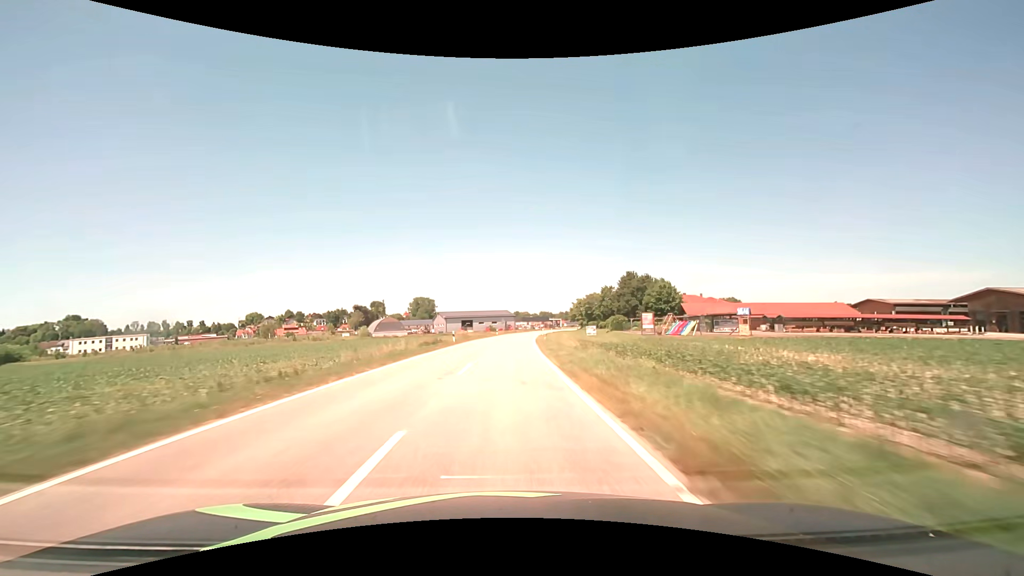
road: tertiary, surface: asphalt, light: Day
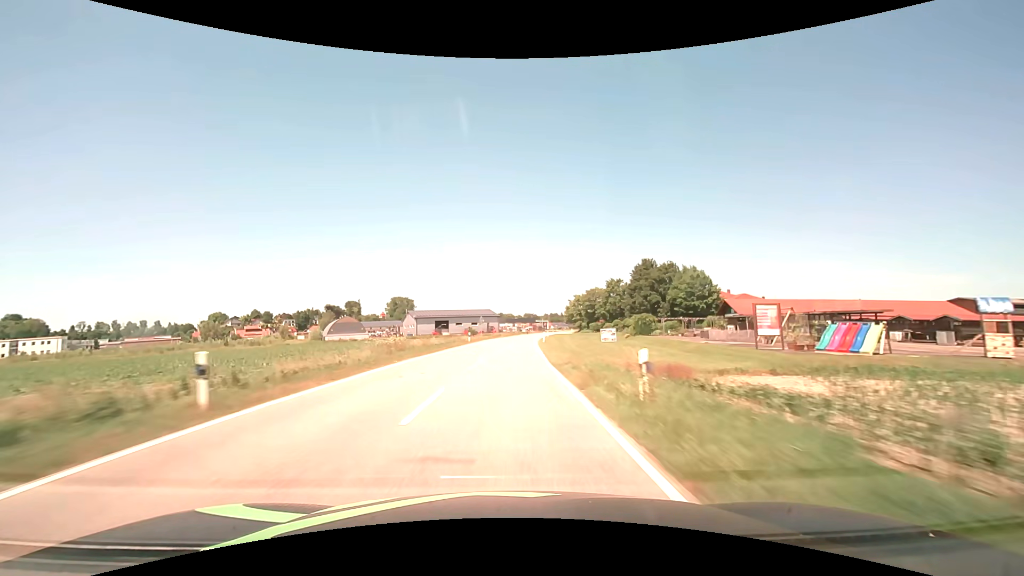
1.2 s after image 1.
(+0.5, +31.6) m; +2°
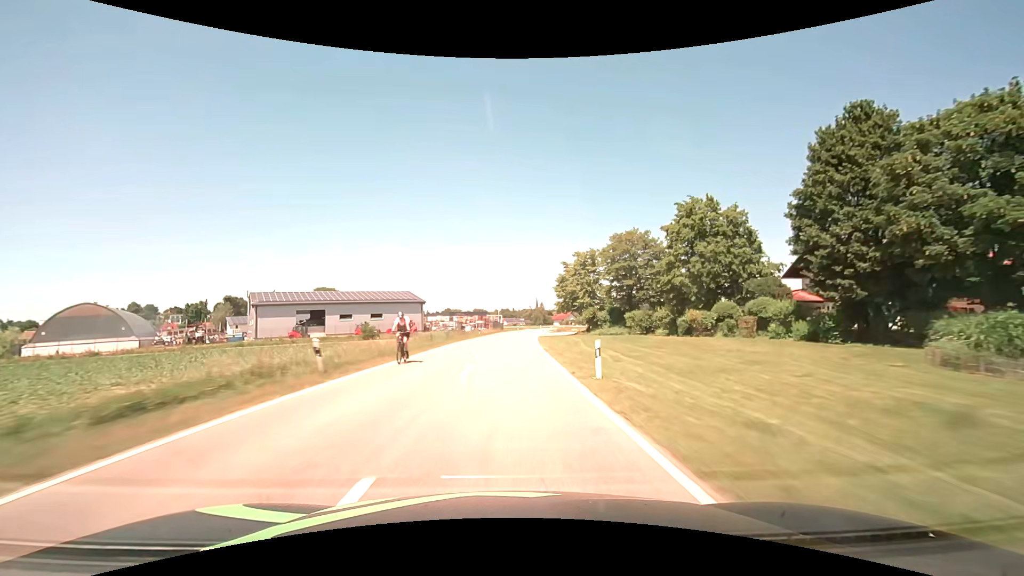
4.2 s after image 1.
(+3.7, +78.9) m; +6°
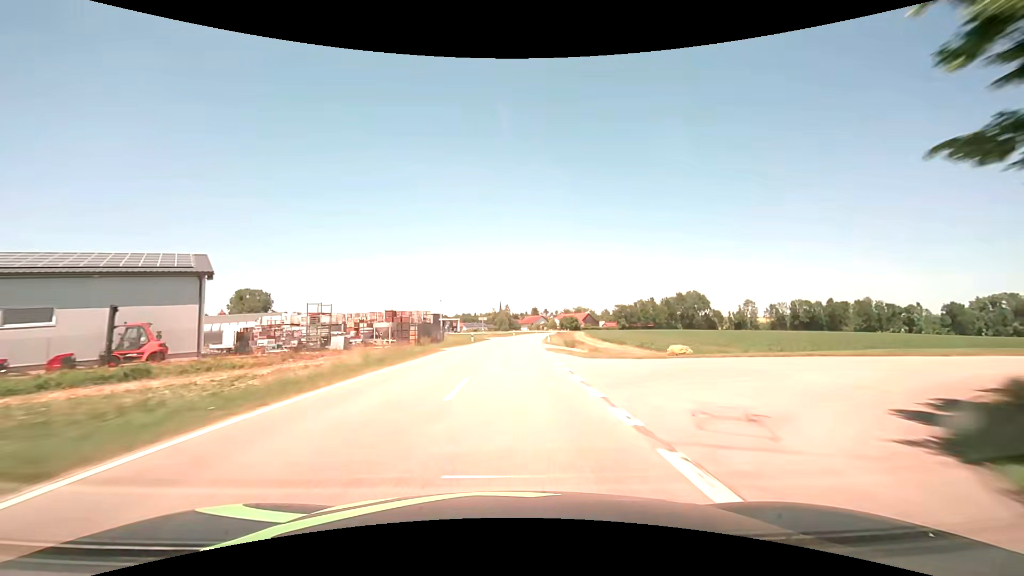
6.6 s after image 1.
(+2.2, +63.3) m; +4°
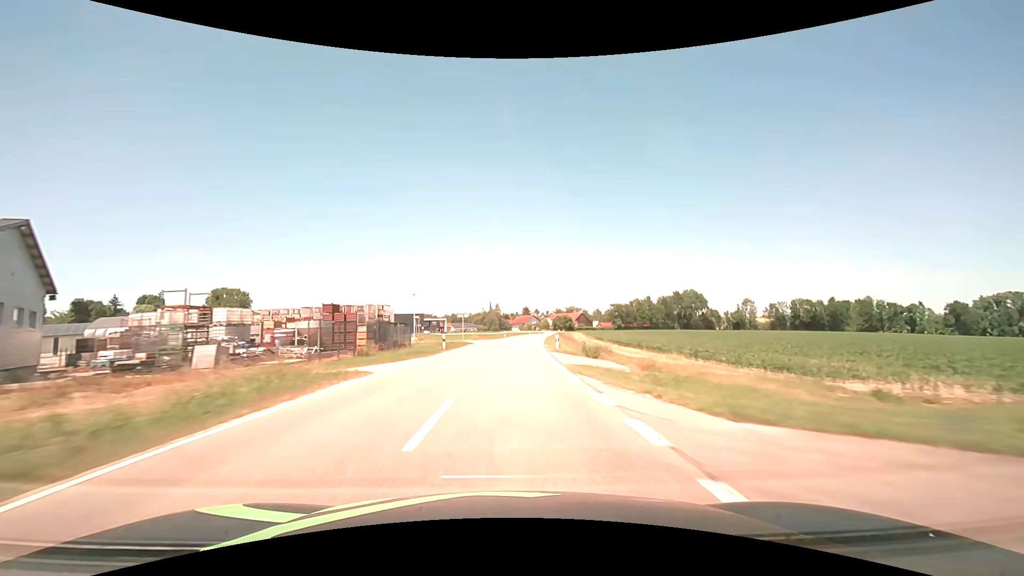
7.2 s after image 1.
(+0.2, +15.8) m; +1°
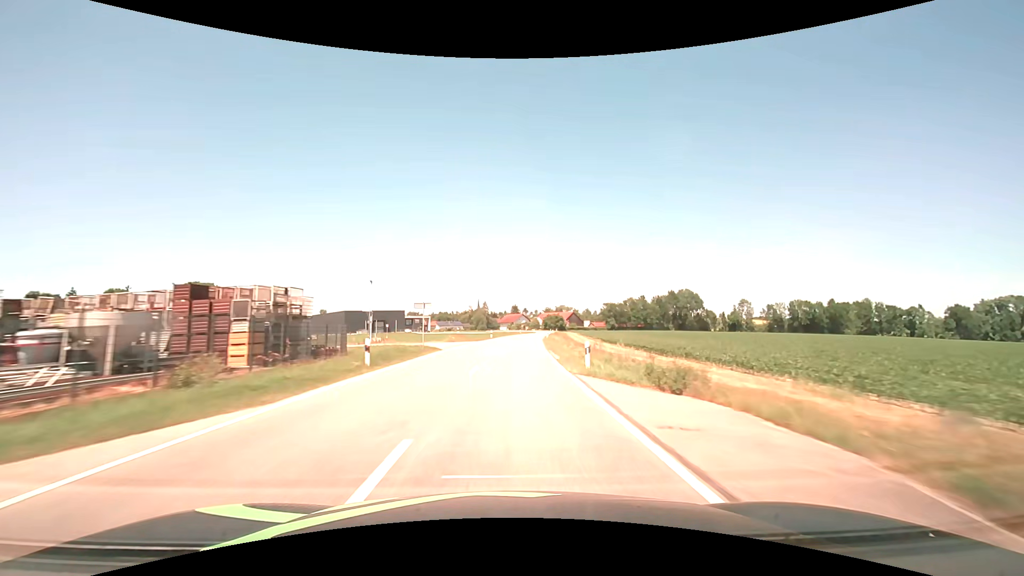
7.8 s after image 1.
(+0.2, +15.8) m; +1°
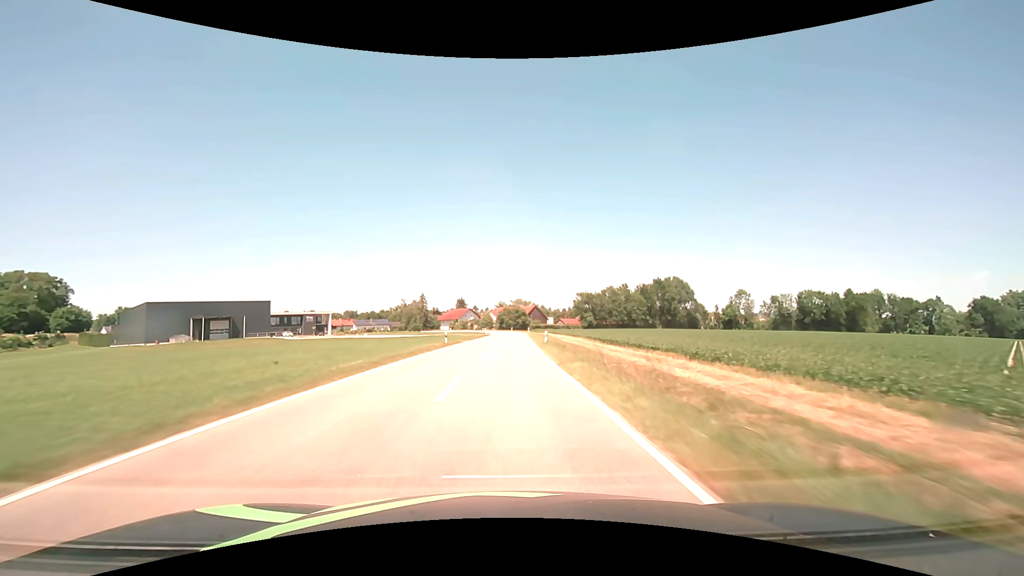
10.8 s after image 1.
(+3.9, +77.0) m; +6°
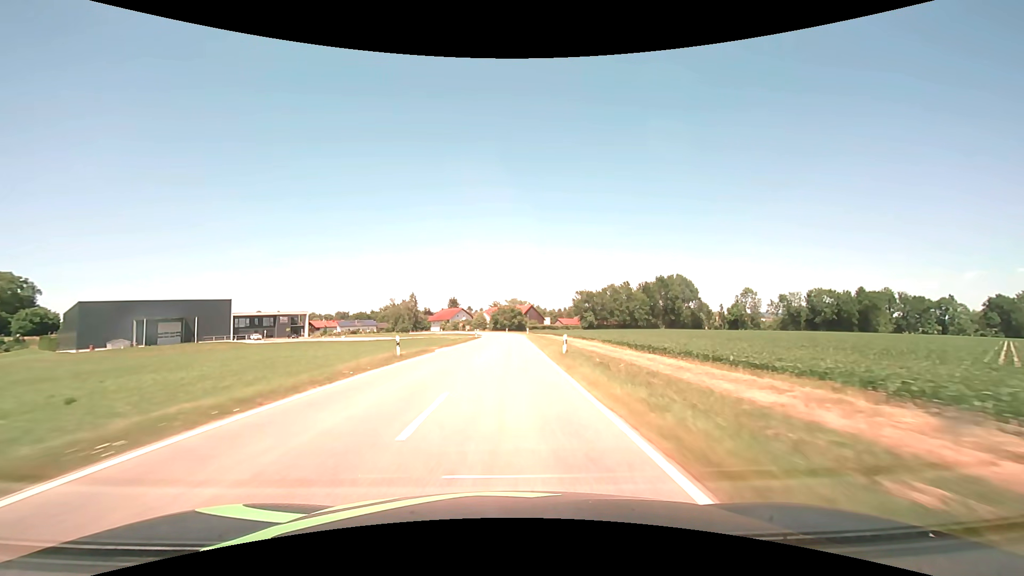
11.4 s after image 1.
(+0.1, +14.7) m; +1°
(0, +10) (0, +20) (0, +30) (0, +40) (0, +50) (0, +60) (0, +70) (0, +80) (0, +90) (-1, +100) m
